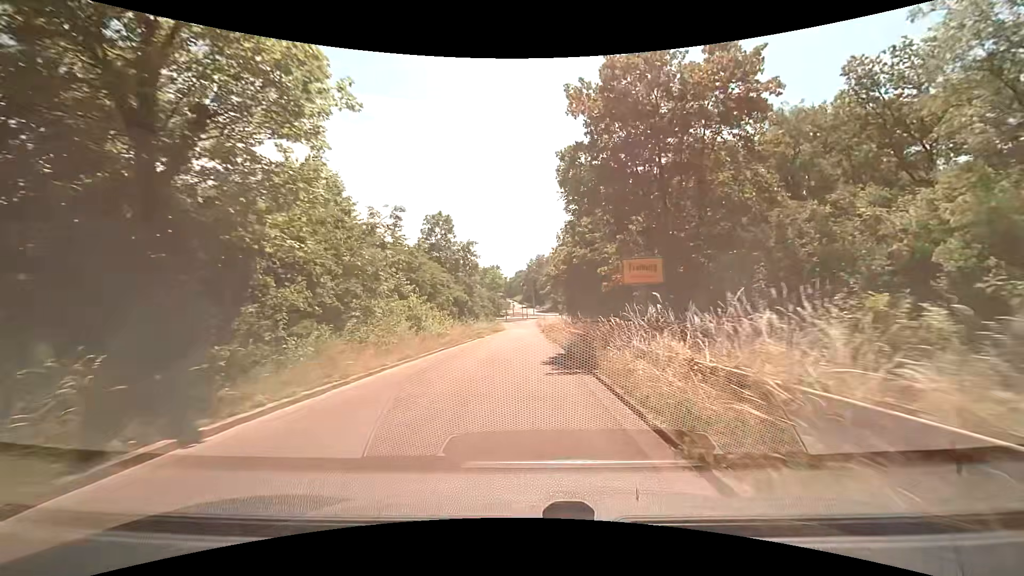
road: trunk_link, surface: asphalt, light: Day
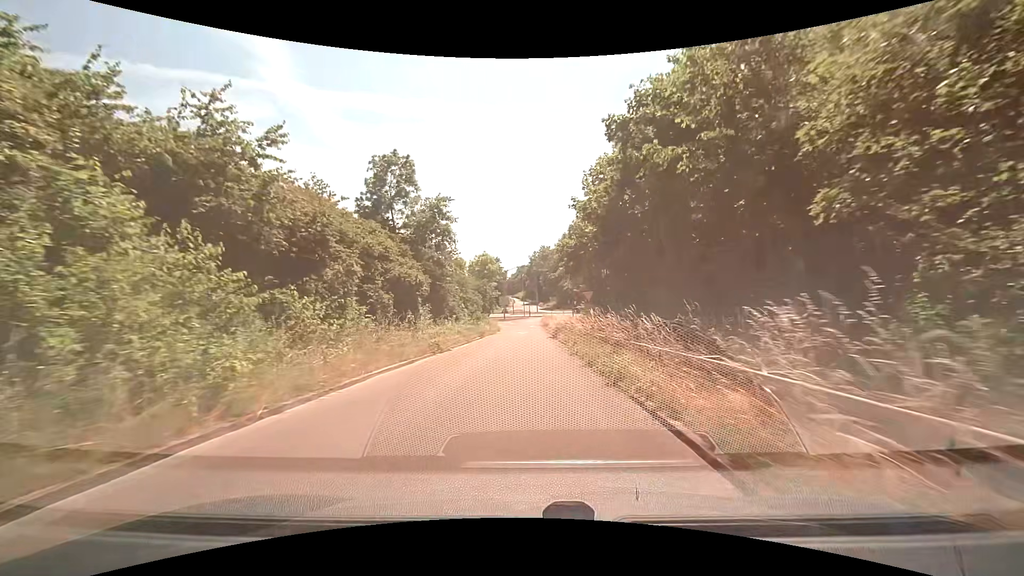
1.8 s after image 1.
(0.0, +19.4) m; 0°
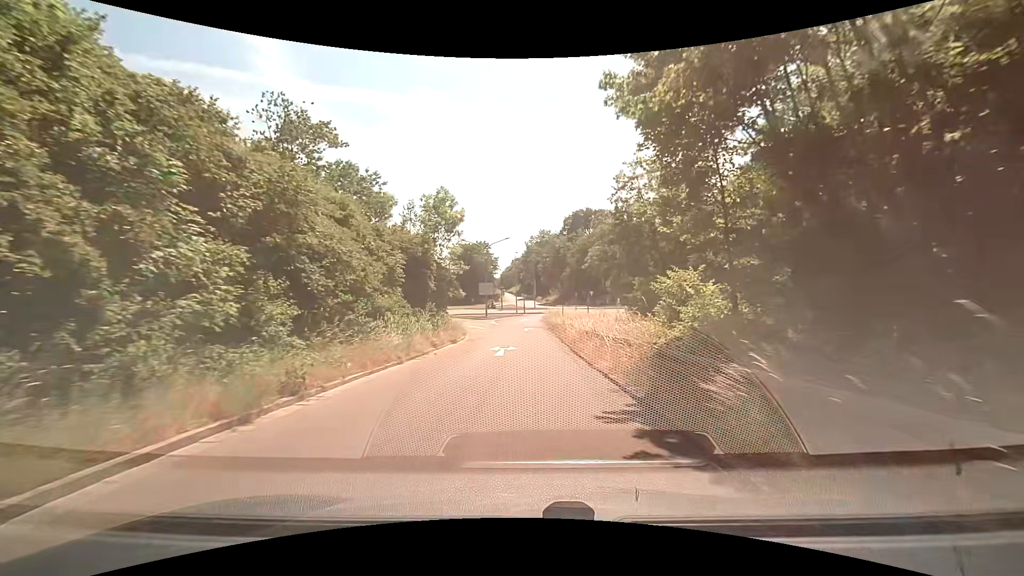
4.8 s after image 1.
(+0.3, +30.8) m; +1°
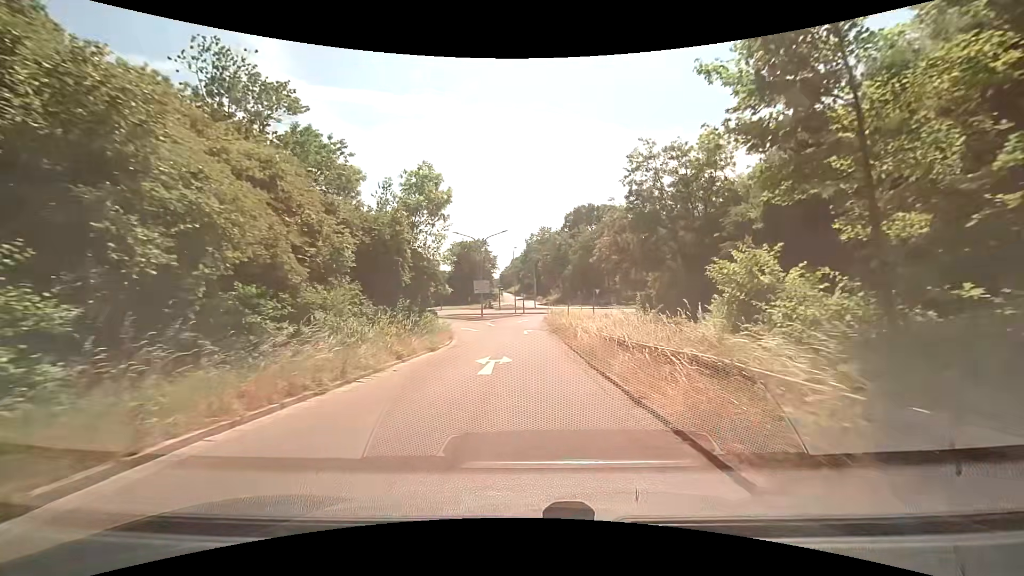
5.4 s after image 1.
(0.0, +5.6) m; 0°
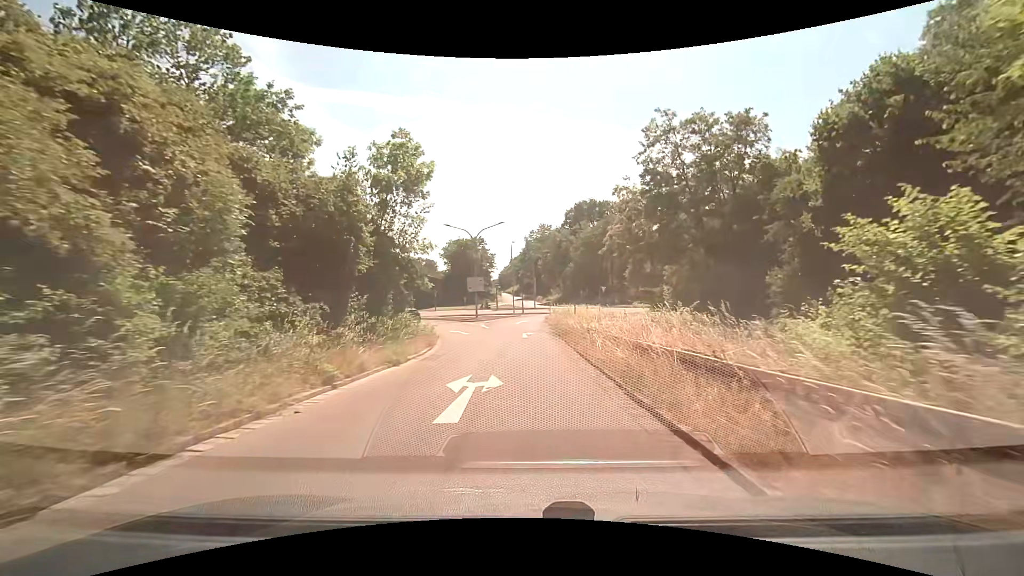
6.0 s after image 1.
(0.0, +5.4) m; 0°
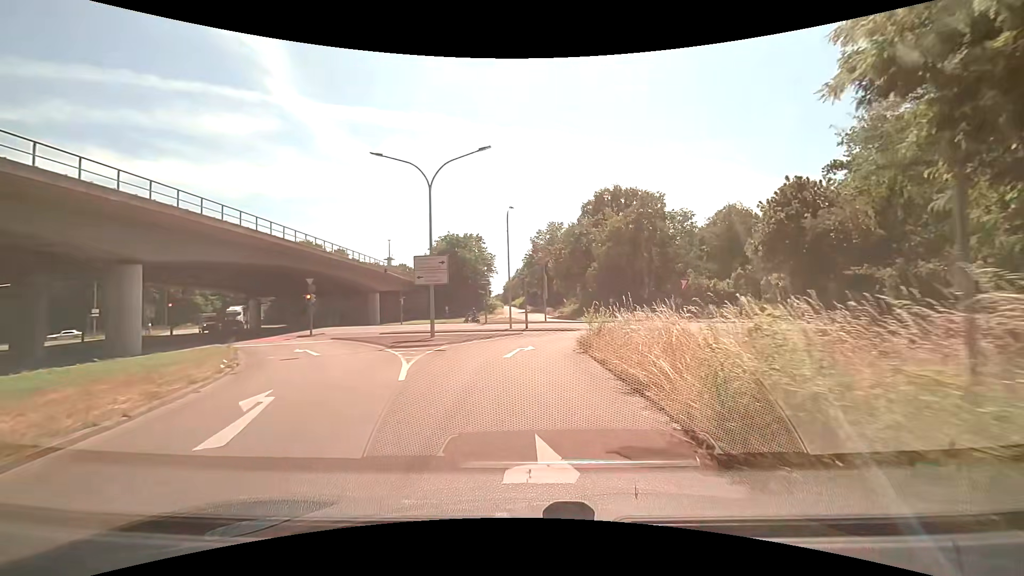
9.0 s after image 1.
(-0.2, +25.7) m; -1°
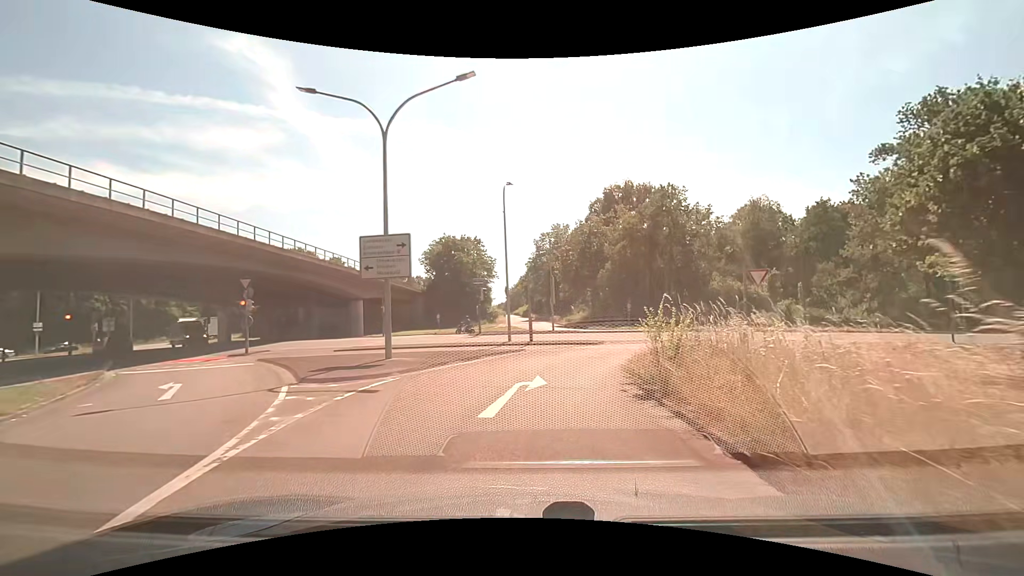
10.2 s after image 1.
(0.0, +8.6) m; -2°
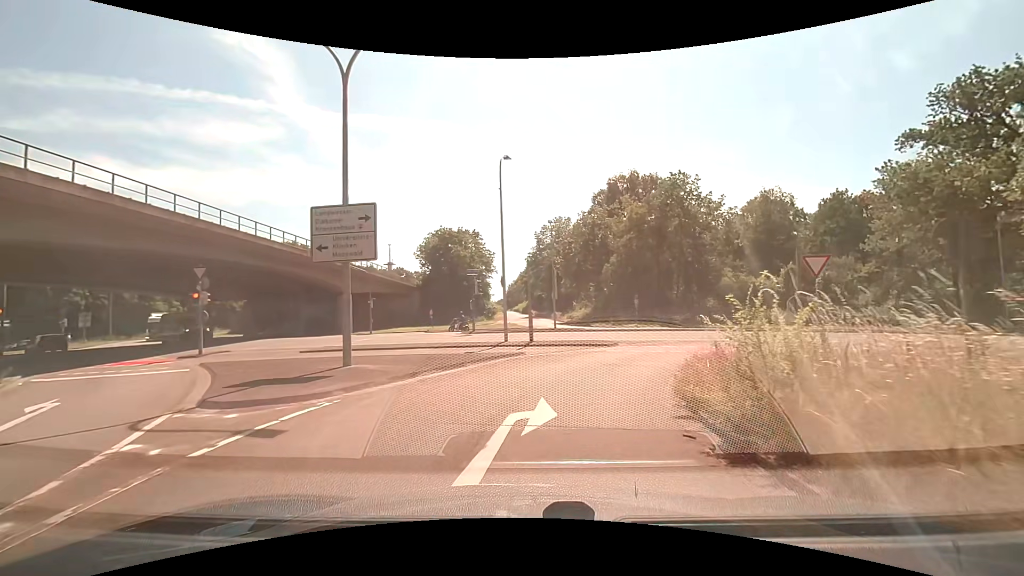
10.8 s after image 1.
(+0.1, +3.8) m; +1°
(+1, +10) (+5, +19) (+14, +23) (+24, +22) (+34, +21) (+44, +19) (+54, +18) (+64, +16) (+73, +15) (+83, +13) m
